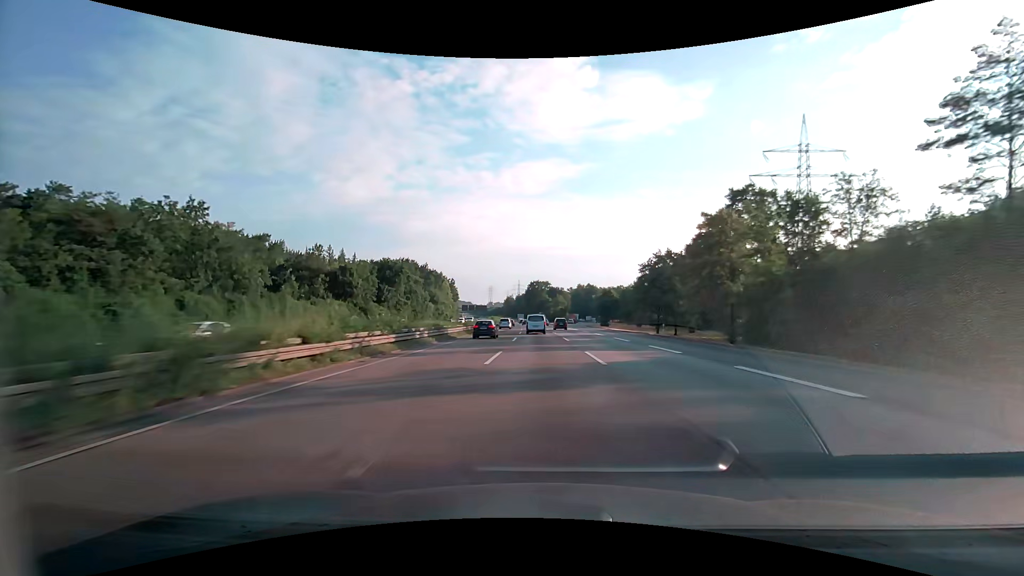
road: motorway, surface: asphalt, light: Day
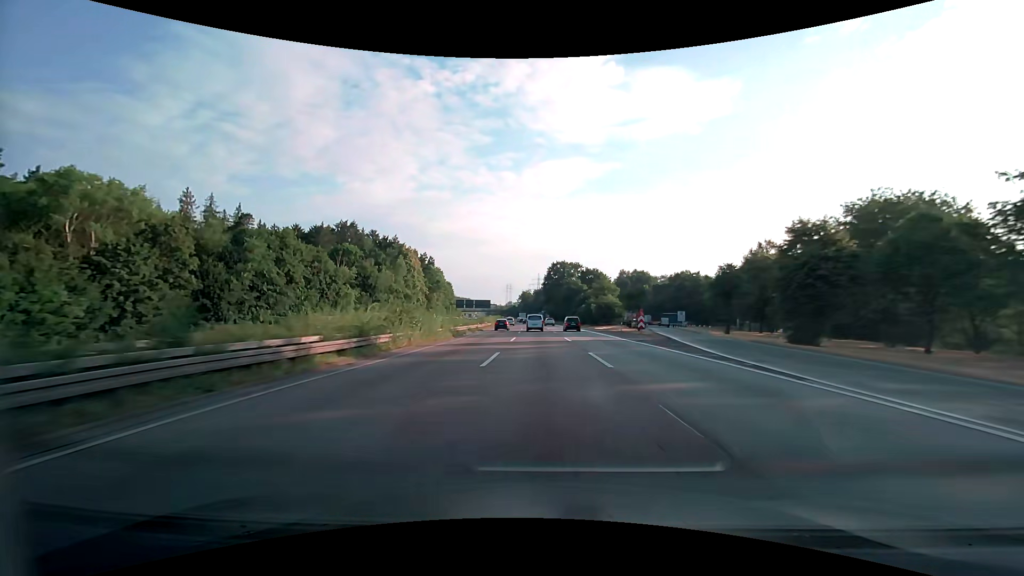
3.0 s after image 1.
(-1.8, +90.0) m; -2°
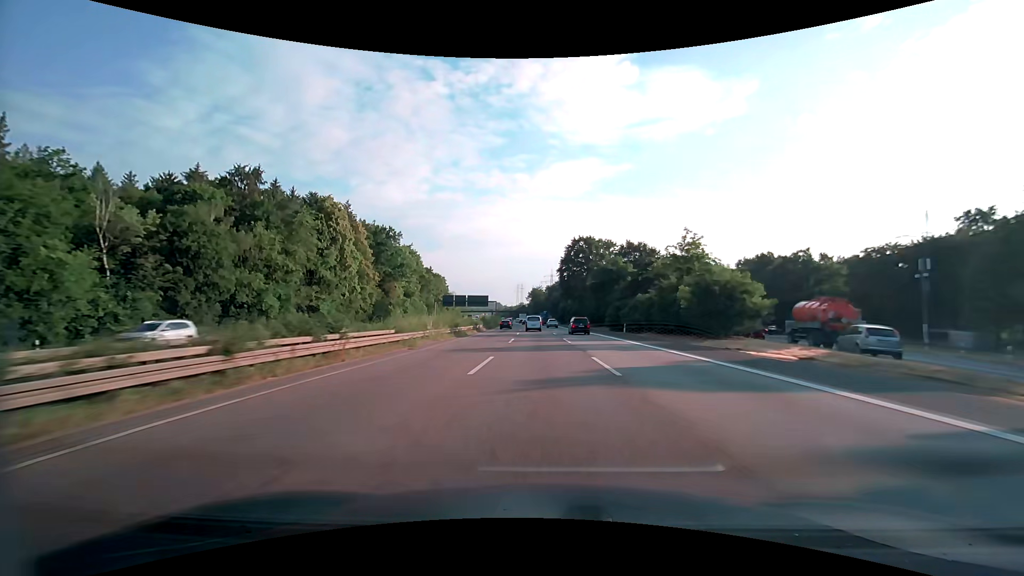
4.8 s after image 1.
(-0.7, +54.6) m; -1°
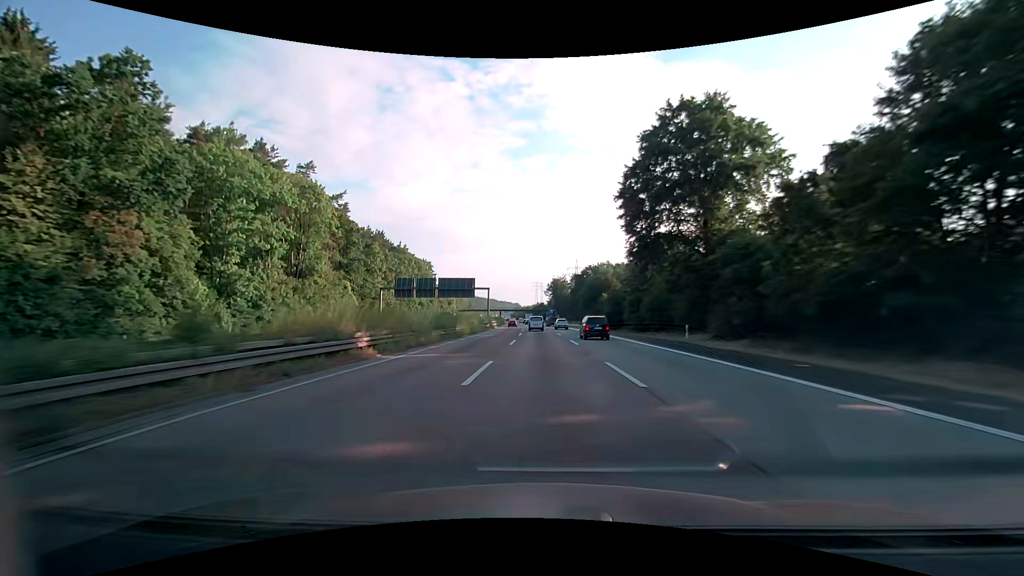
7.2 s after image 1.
(-1.5, +73.3) m; -2°
(0, +10) (0, +20) (0, +30) (0, +40) (-1, +50) (-1, +60) (-1, +70) (-2, +80) (-2, +90) (-2, +100) m
